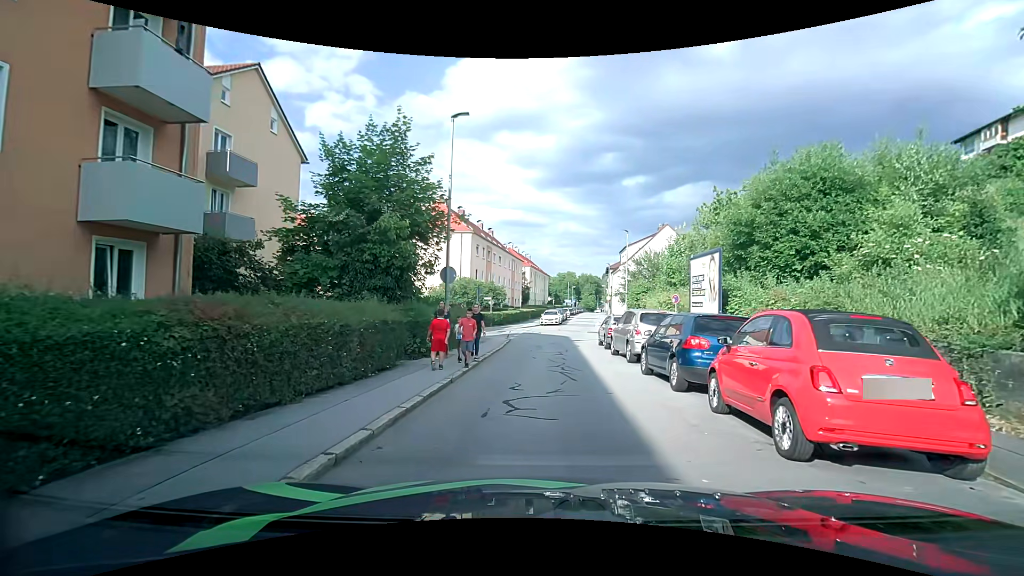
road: residential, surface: asphalt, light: Day
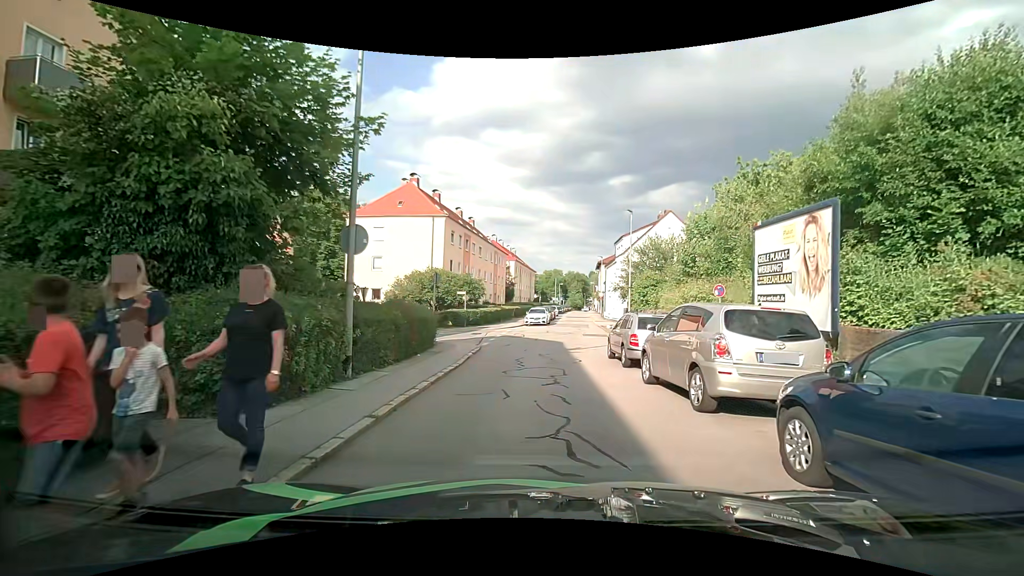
(+0.2, +7.7) m; +3°
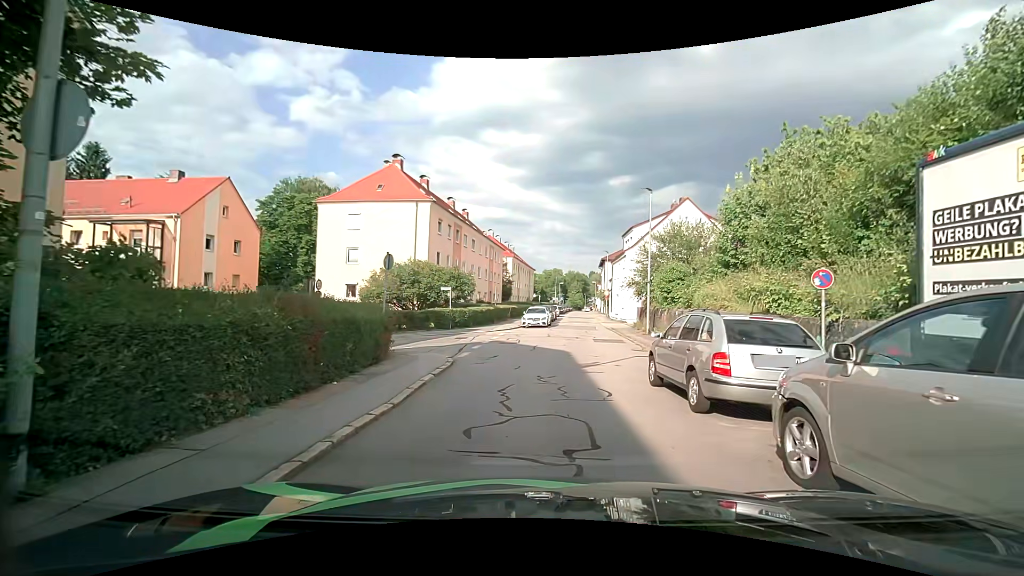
(0.0, +6.0) m; 0°
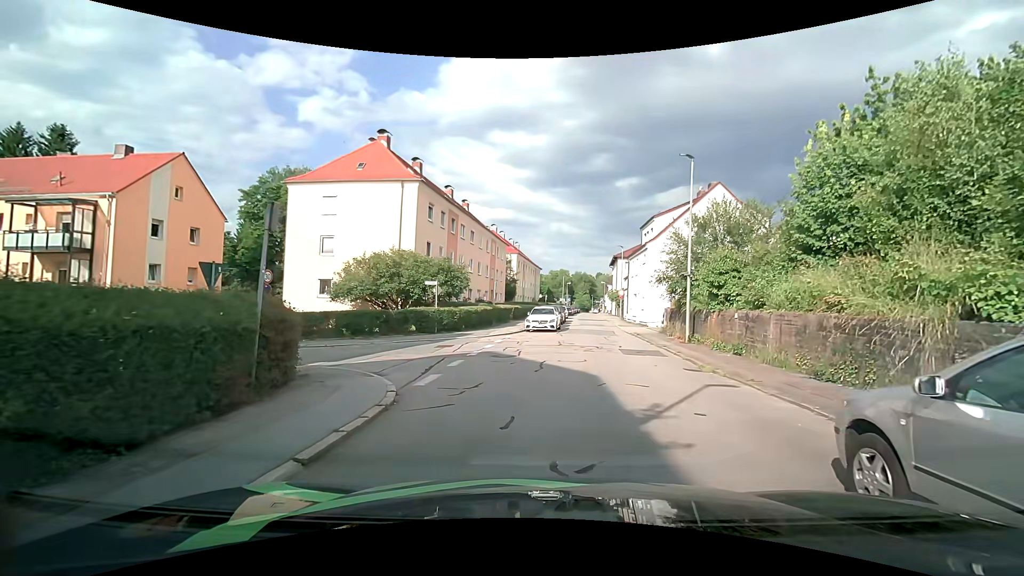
(0.0, +6.1) m; 0°
(+1, +10) (+2, +20) (+3, +30) (+4, +40) (+5, +50) (+6, +60) (+6, +70) (+7, +80) (+8, +90) (+10, +99) m
